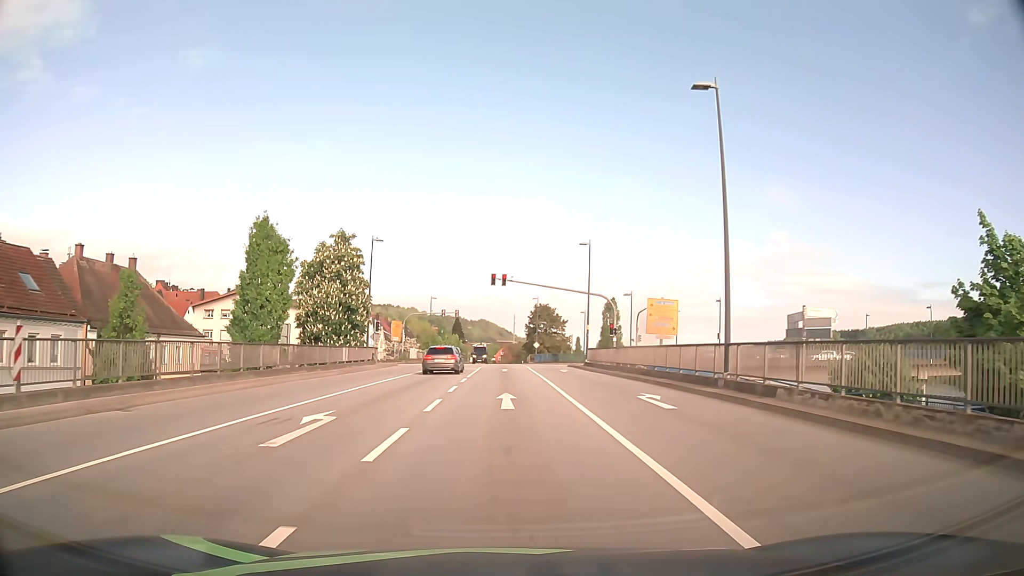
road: primary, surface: asphalt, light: Day
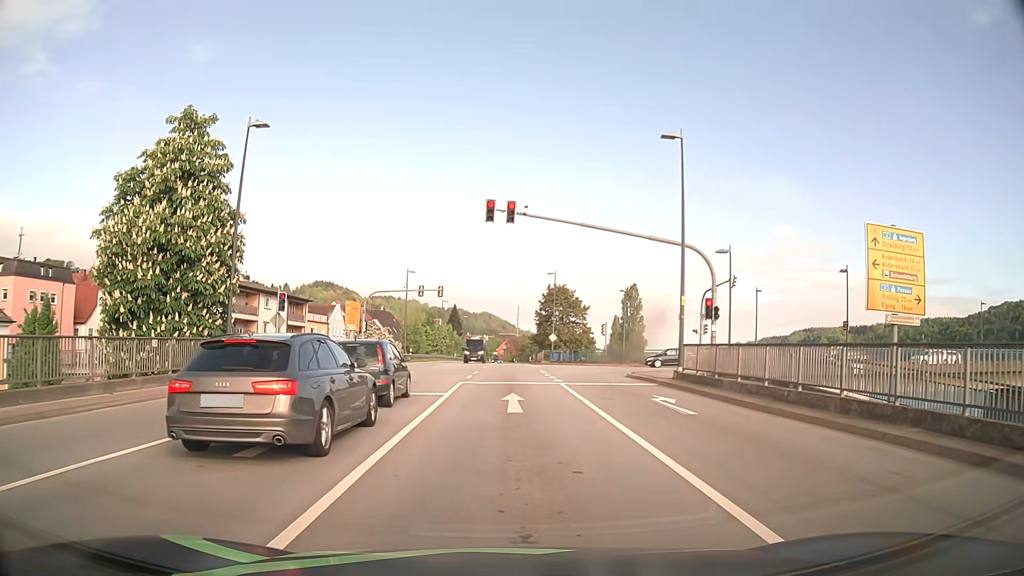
(-0.1, +25.5) m; 0°
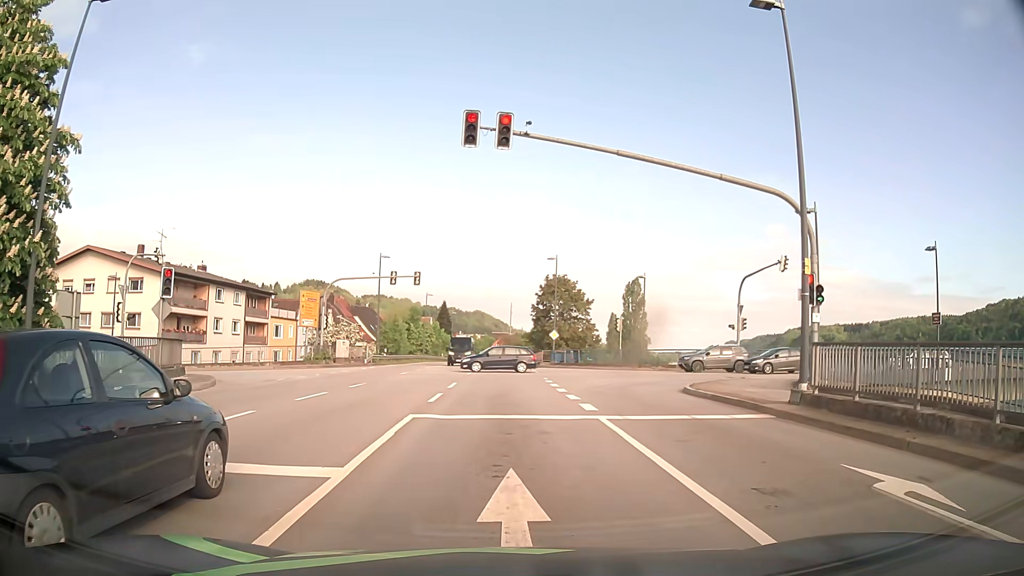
(0.0, +10.8) m; 0°
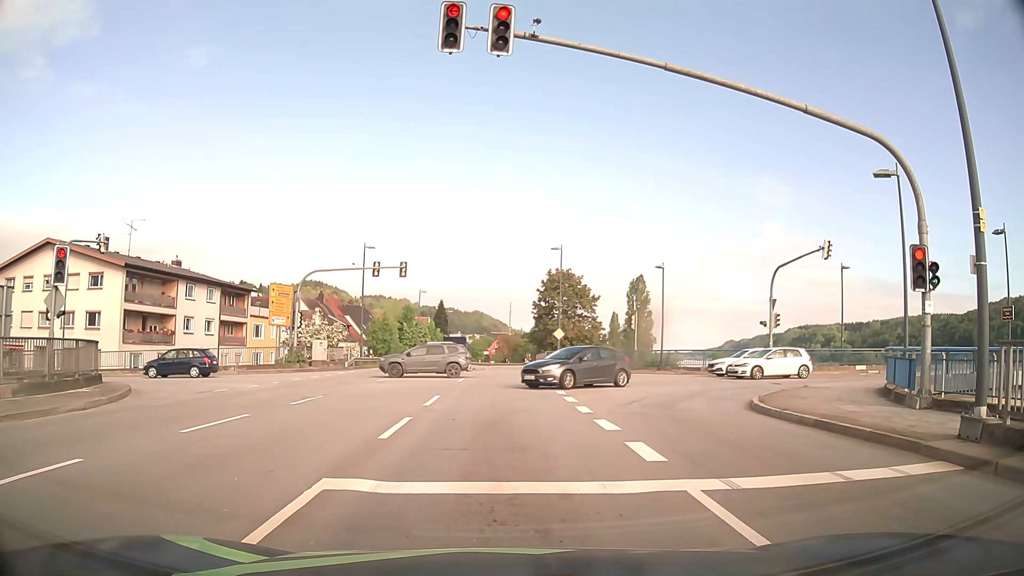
(+0.1, +5.9) m; +1°
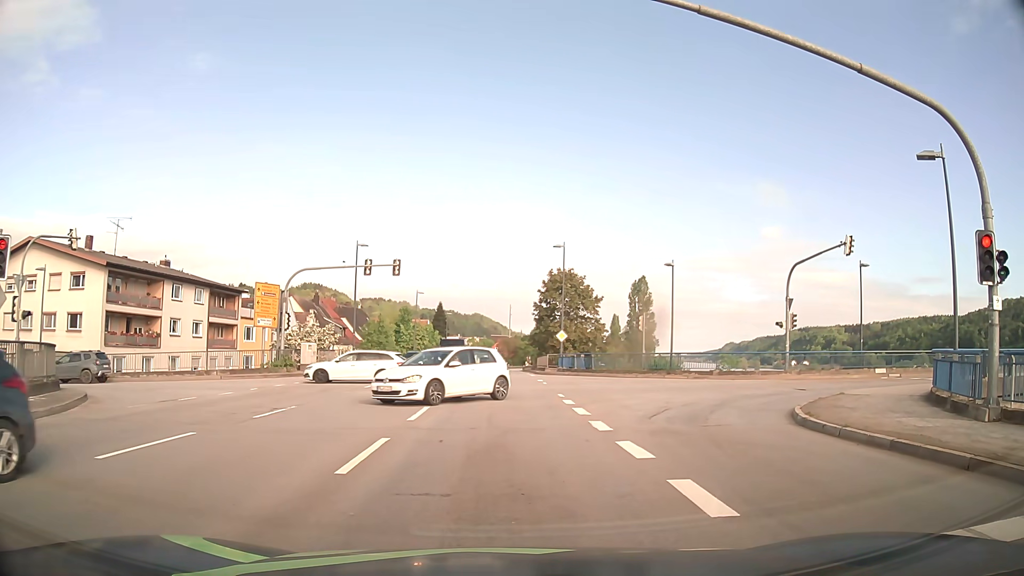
(0.0, +2.5) m; -1°
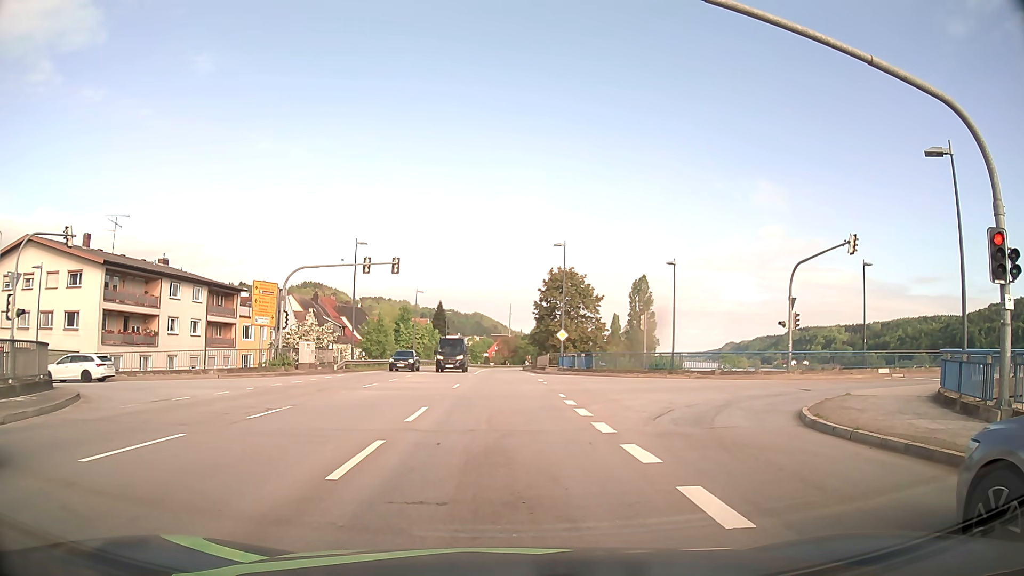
(0.0, +0.4) m; 0°
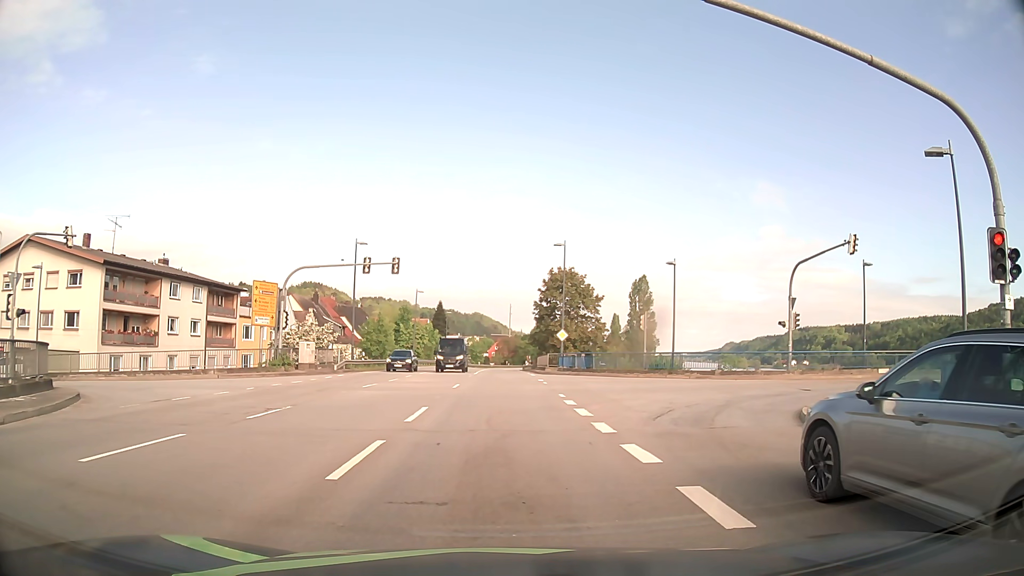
(0.0, 0.0) m; 0°
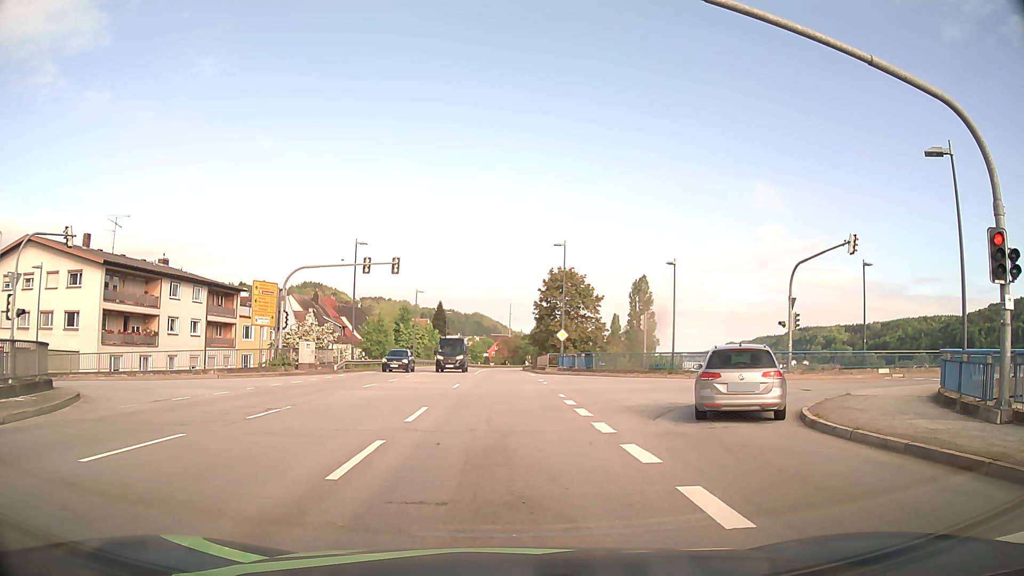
(0.0, 0.0) m; 0°
(0, +10) (0, +20) (0, +30) (0, +40) (0, +50) (0, +60) (0, +70) (0, +80) (0, +90) (+1, +100) m
